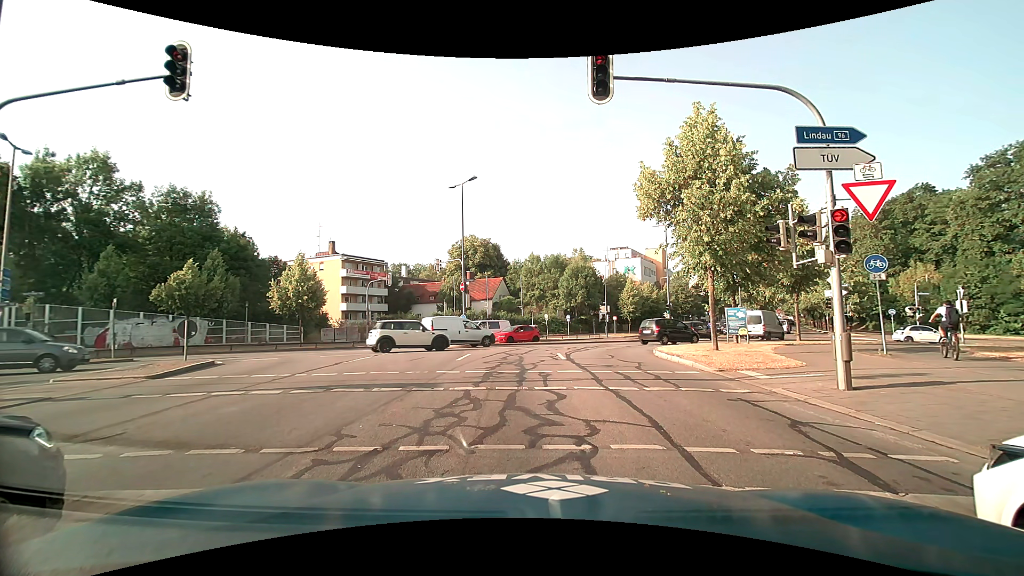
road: secondary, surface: asphalt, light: Day
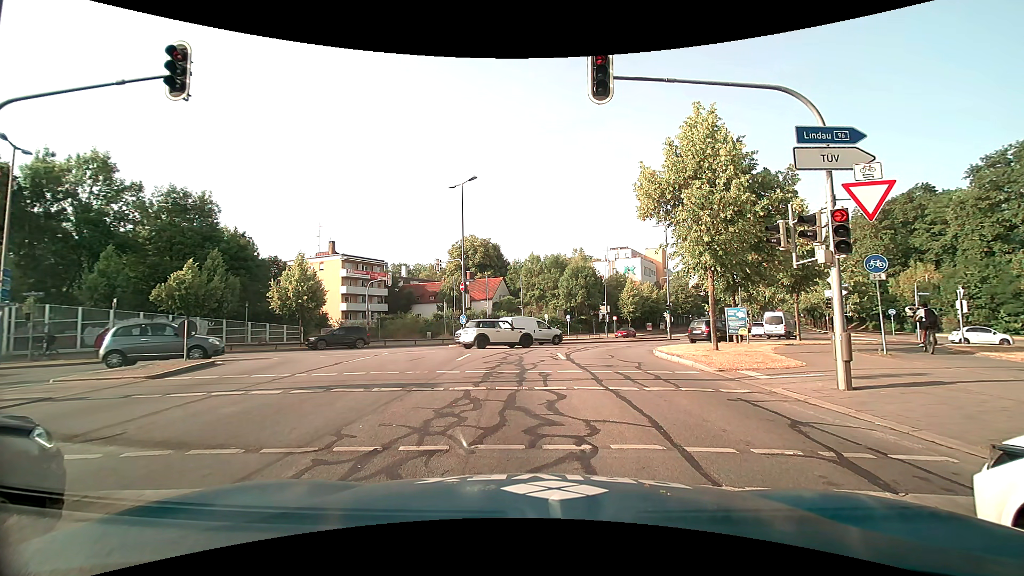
(0.0, 0.0) m; 0°
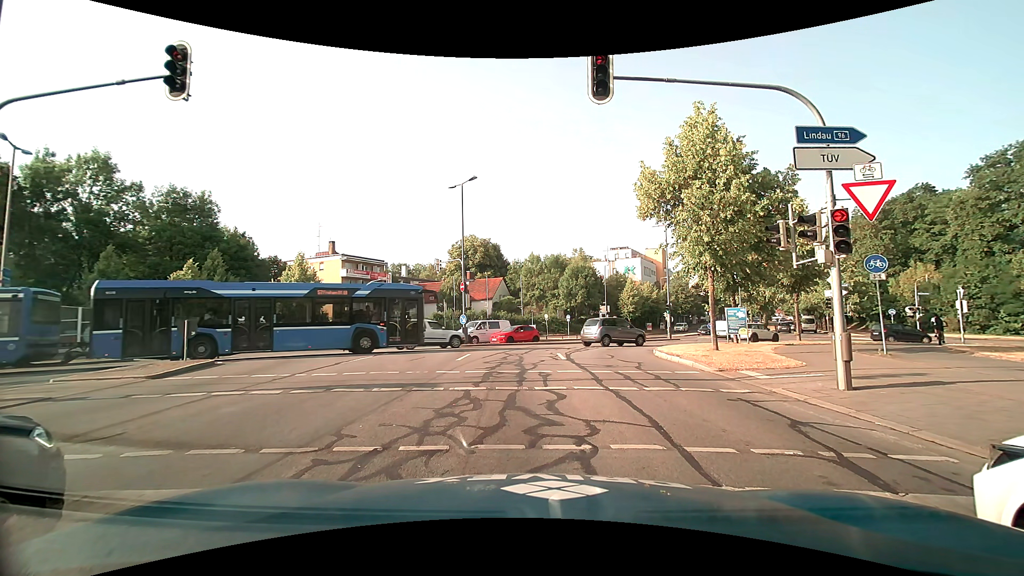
(0.0, 0.0) m; 0°
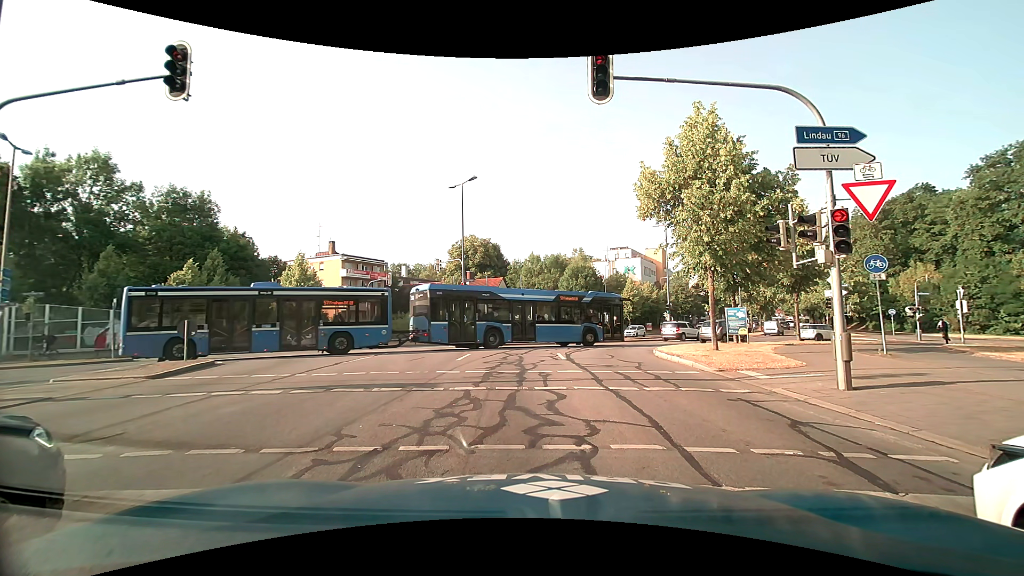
(0.0, 0.0) m; 0°
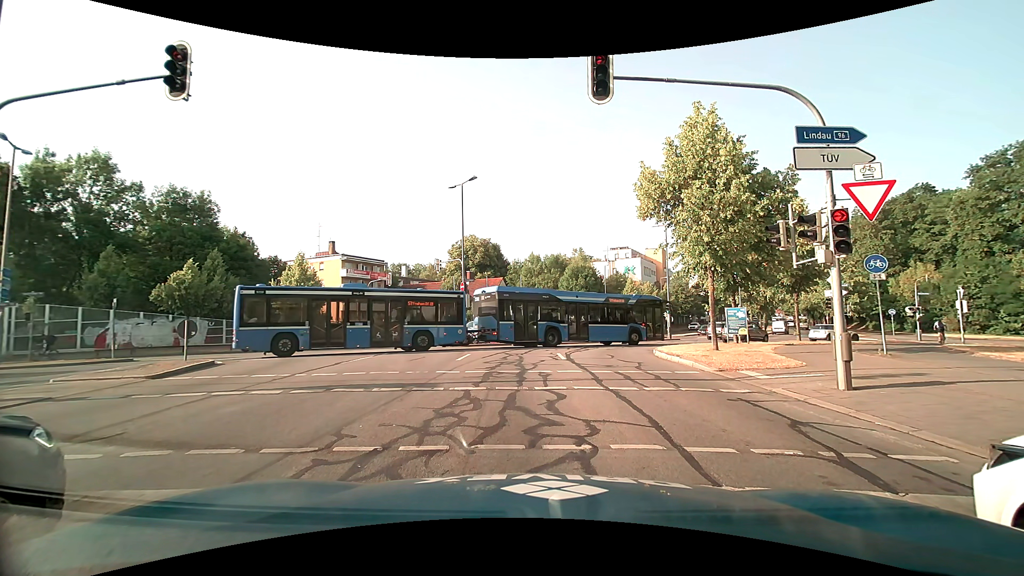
(0.0, 0.0) m; 0°
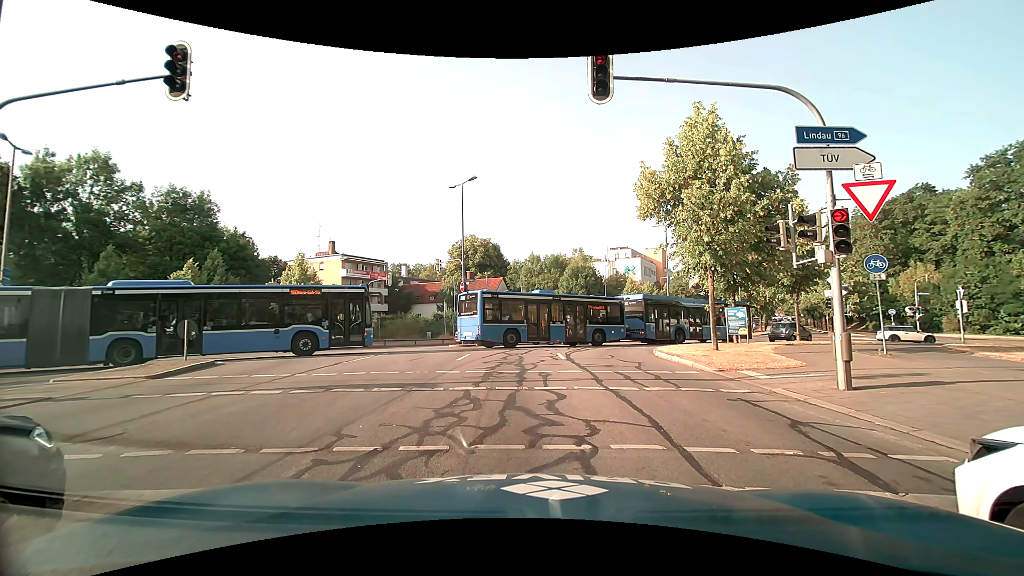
(0.0, 0.0) m; 0°
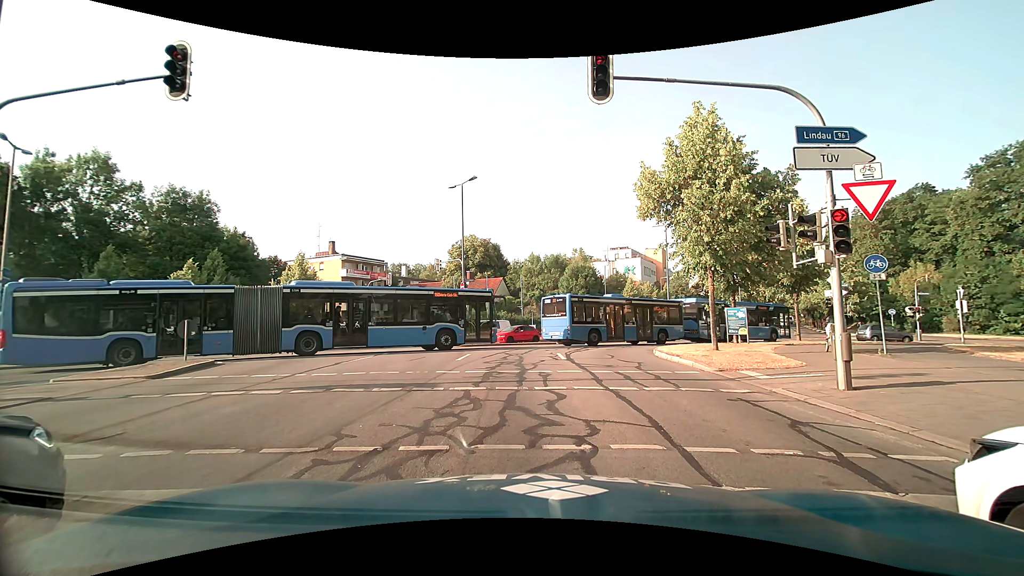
(0.0, 0.0) m; 0°
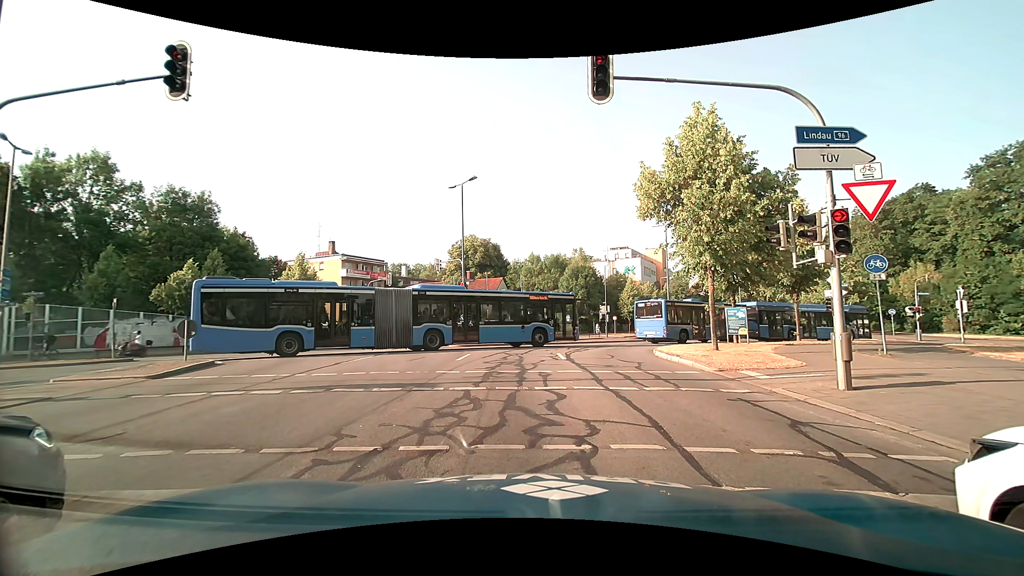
(0.0, 0.0) m; 0°
(-1, +10) (-2, +20) (0, +30) (+6, +37) (+13, +44) (+20, +52) (+26, +60) (+31, +68) (+36, +77) (+40, +86) m
